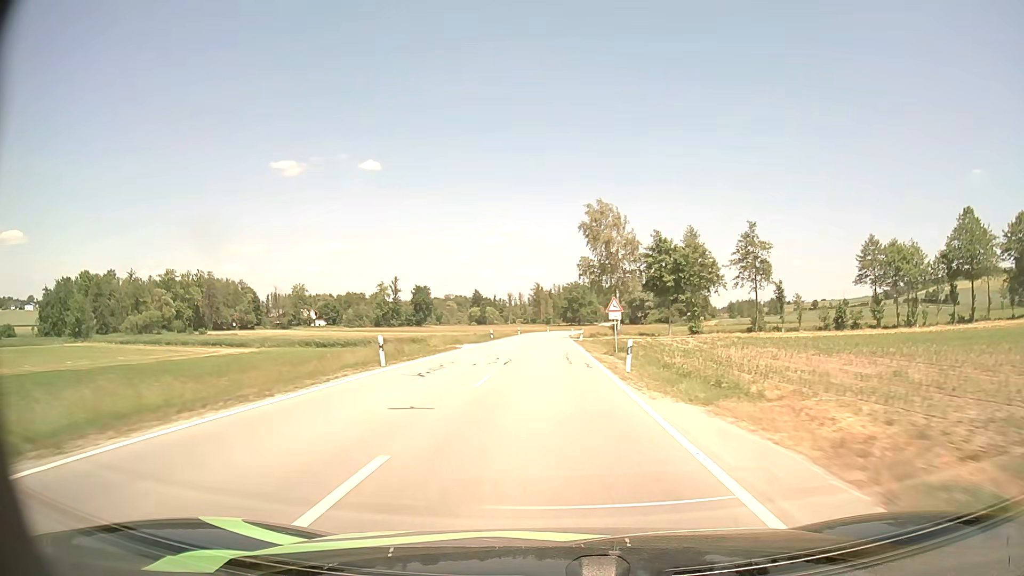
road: secondary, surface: asphalt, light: Day
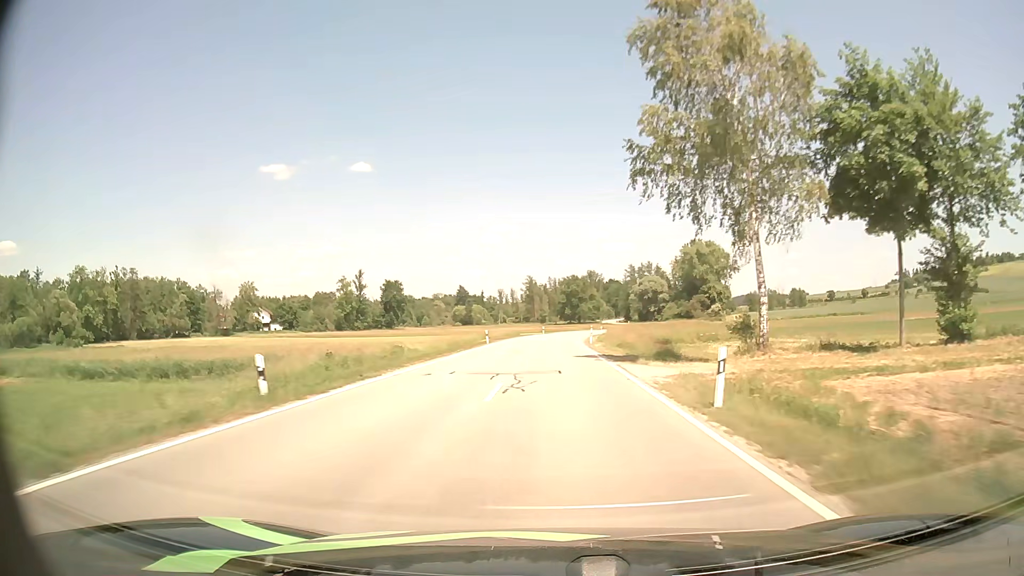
(-0.1, +49.0) m; 0°
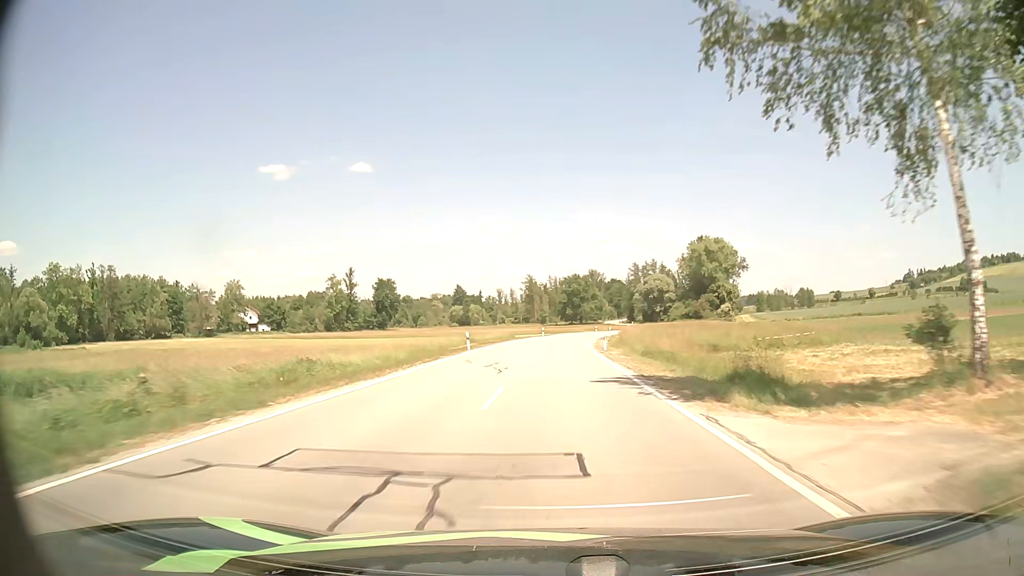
(0.0, +12.4) m; 0°
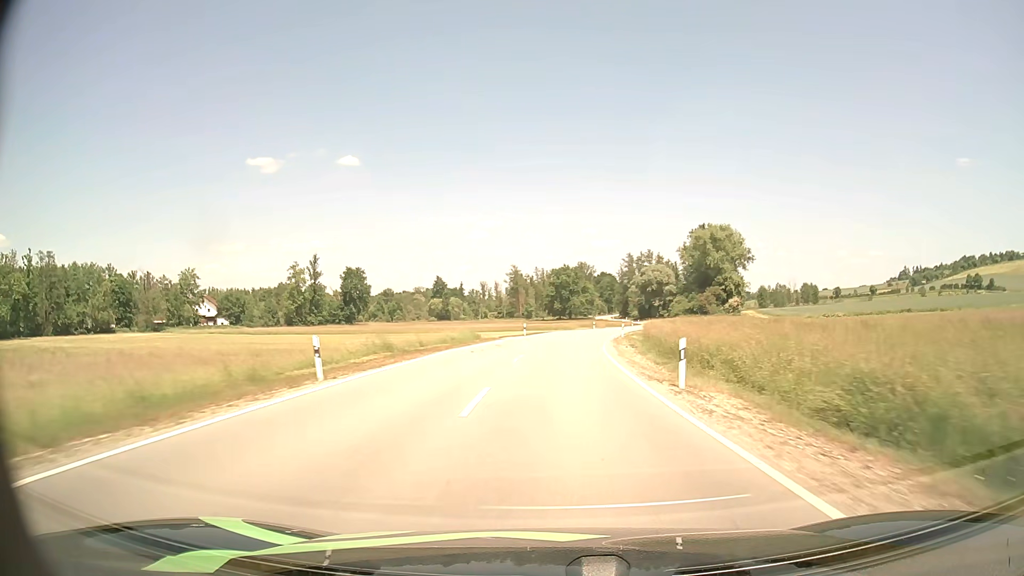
(+0.1, +24.6) m; +1°
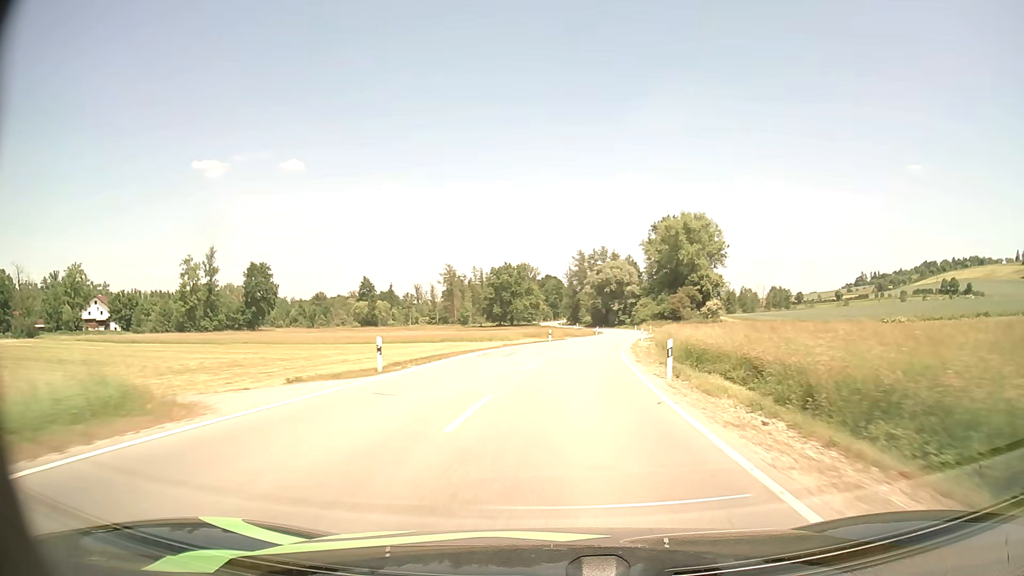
(+1.0, +35.7) m; +5°
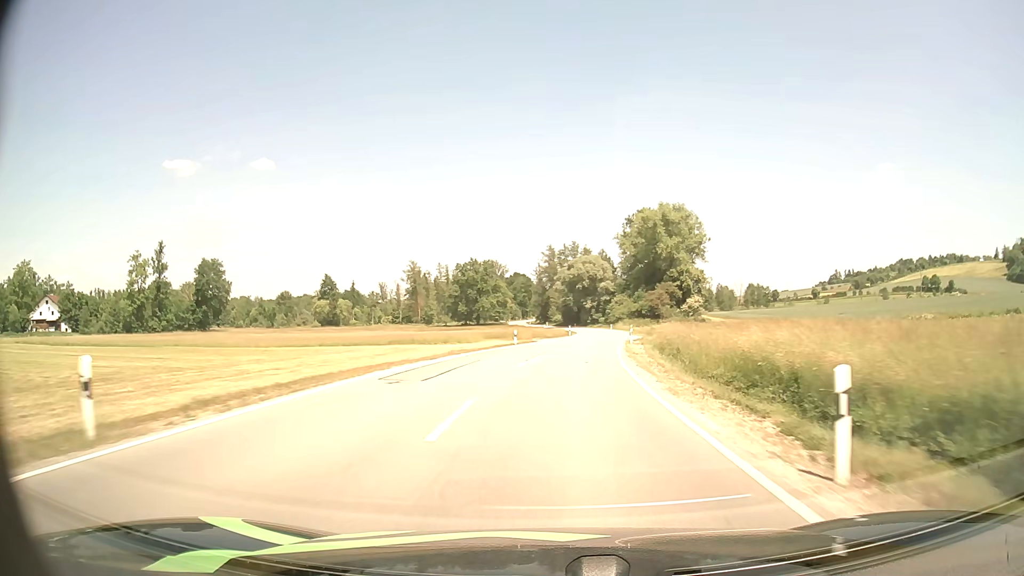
(+0.3, +11.9) m; +3°
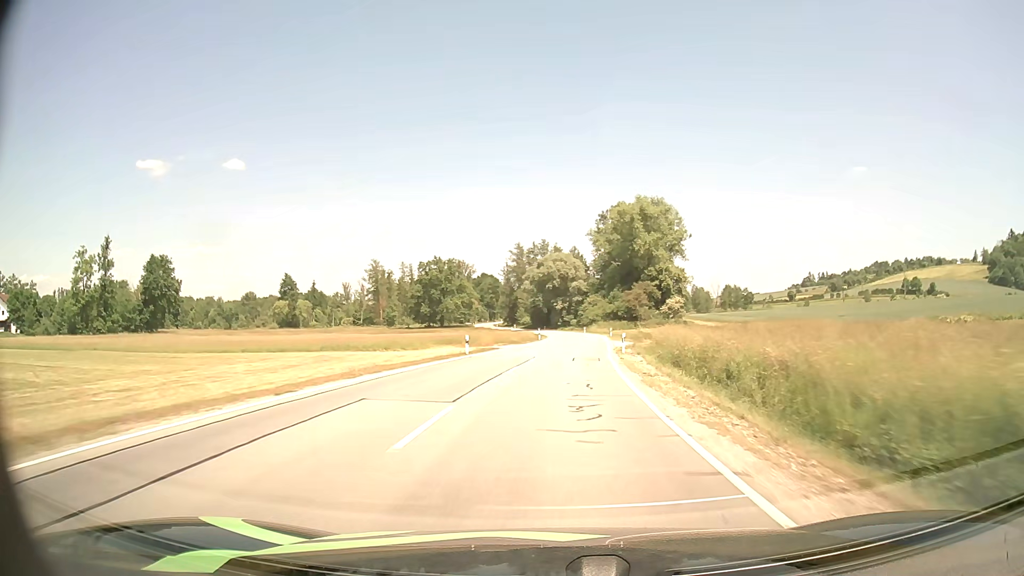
(+0.3, +12.0) m; +3°
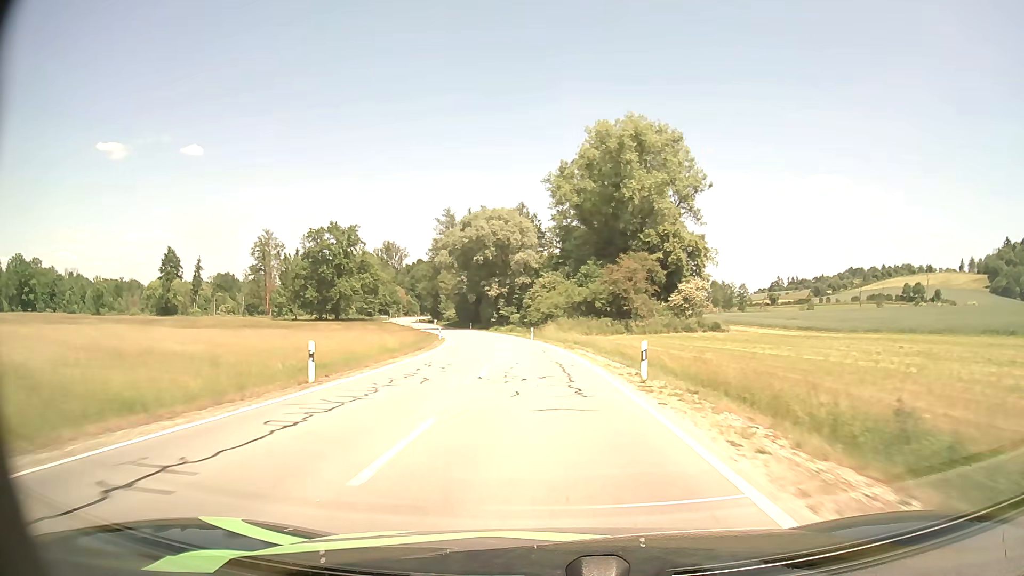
(+3.8, +59.0) m; +4°
(0, +10) (0, +20) (-1, +30) (-1, +40) (-2, +50) (-4, +60) (-6, +70) (-8, +79) (-10, +89) (-13, +99) m
